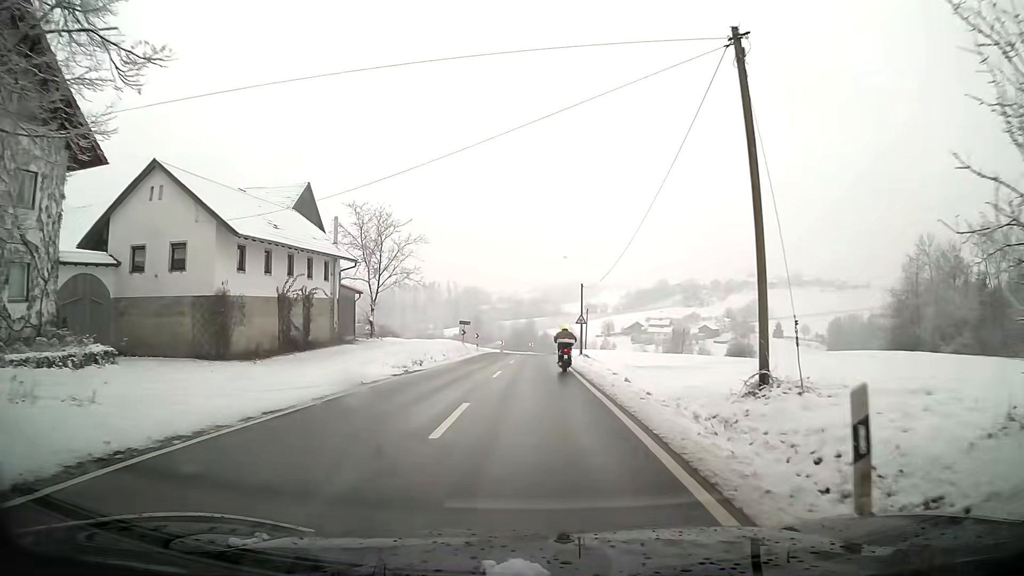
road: tertiary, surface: asphalt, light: Day
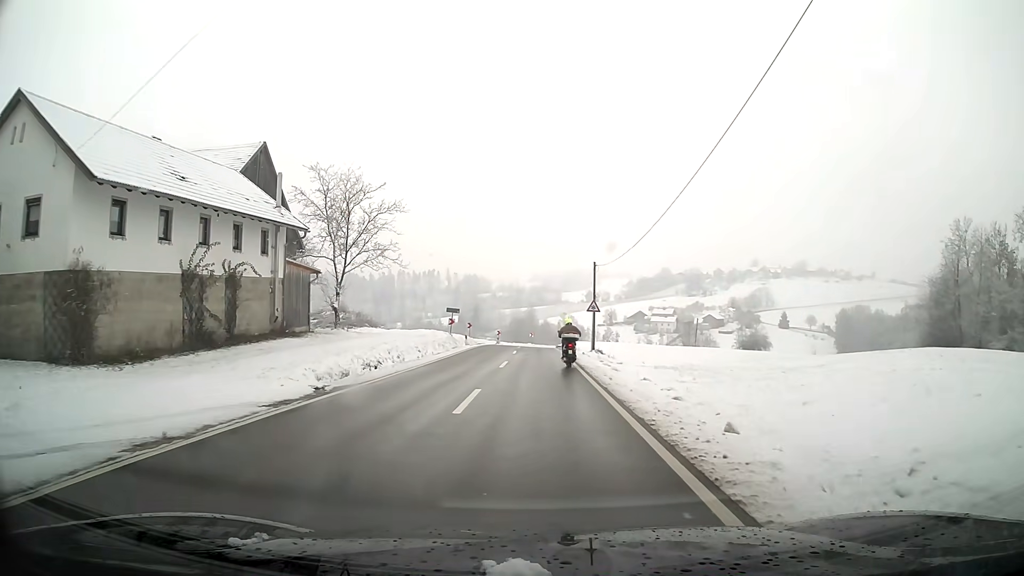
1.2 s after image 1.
(0.0, +9.8) m; 0°
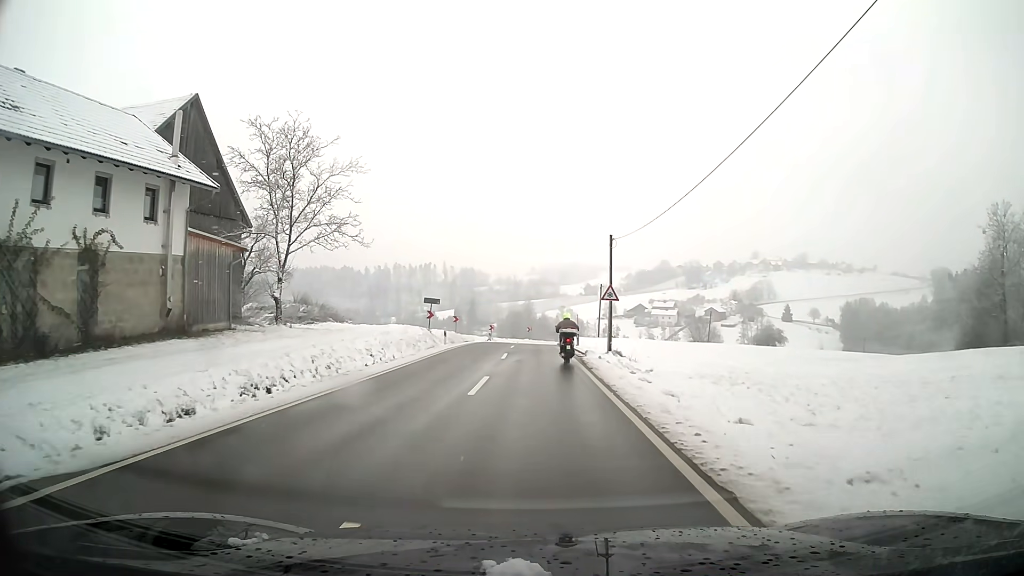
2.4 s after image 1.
(0.0, +9.9) m; 0°
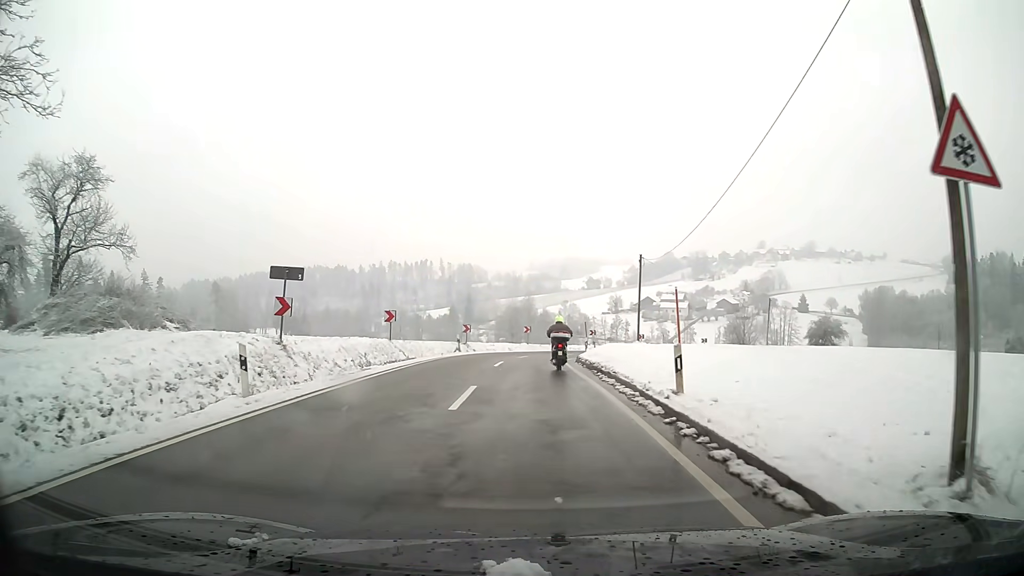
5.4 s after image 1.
(0.0, +25.9) m; 0°
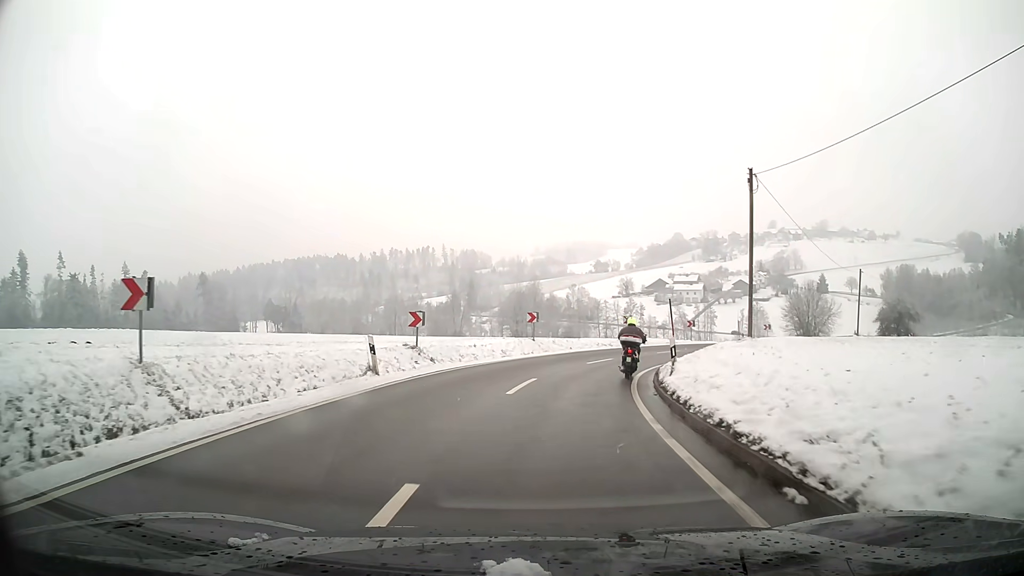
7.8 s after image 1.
(-0.1, +21.1) m; +1°
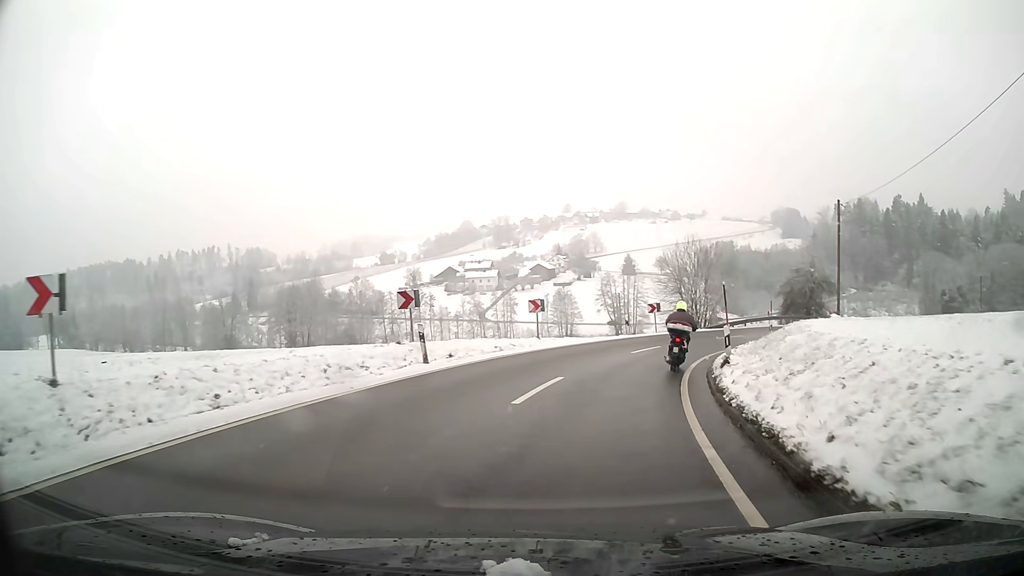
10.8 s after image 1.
(+3.7, +26.5) m; +19°
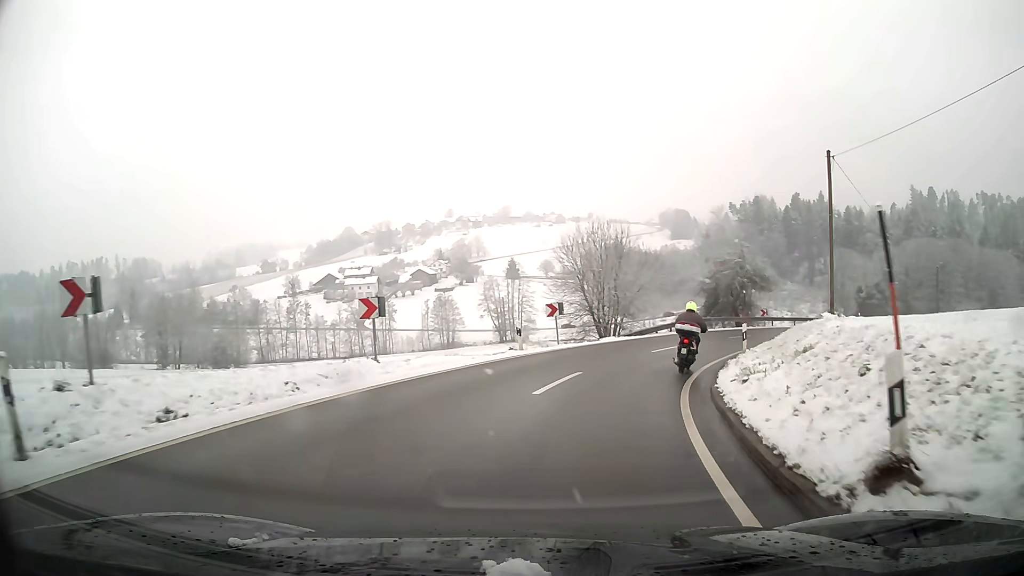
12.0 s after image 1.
(+0.9, +10.7) m; +10°
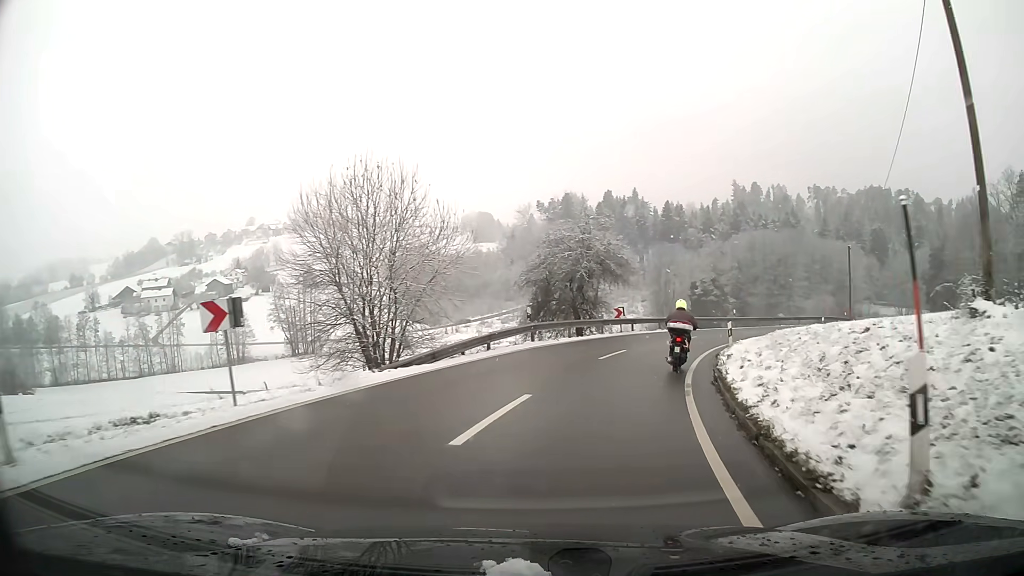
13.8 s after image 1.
(+2.3, +15.8) m; +17°
(+1, +10) (+3, +20) (+6, +29) (+11, +38) (+18, +46) (+25, +53) (+32, +60) (+39, +67) (+46, +74) (+53, +81) m
